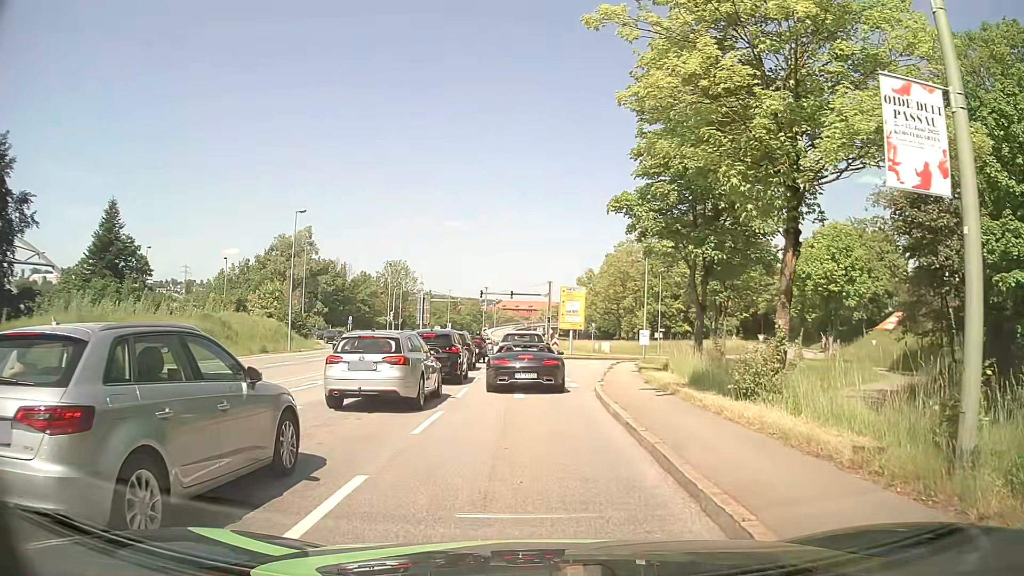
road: primary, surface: asphalt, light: Day
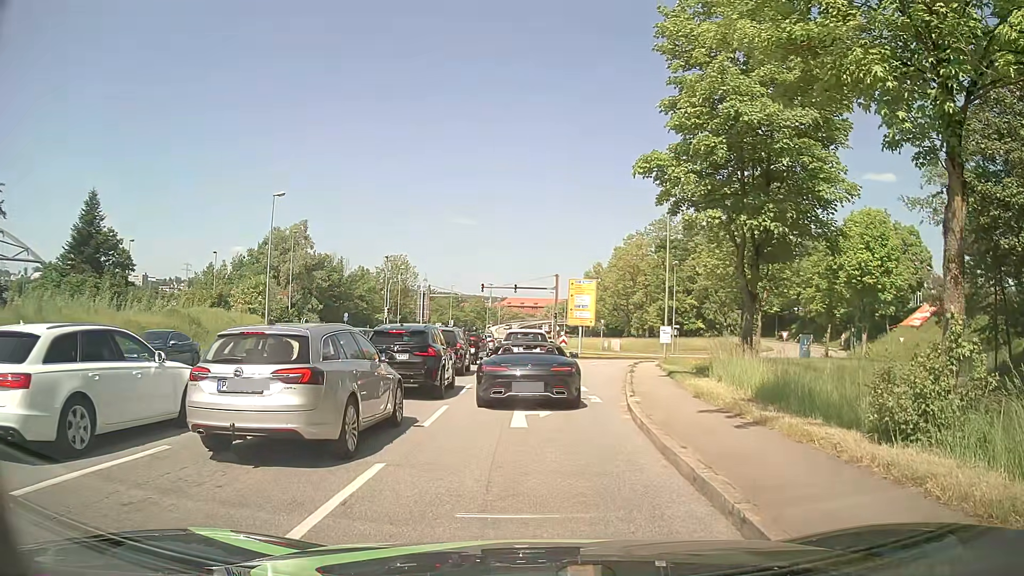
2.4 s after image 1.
(0.0, +5.2) m; -1°
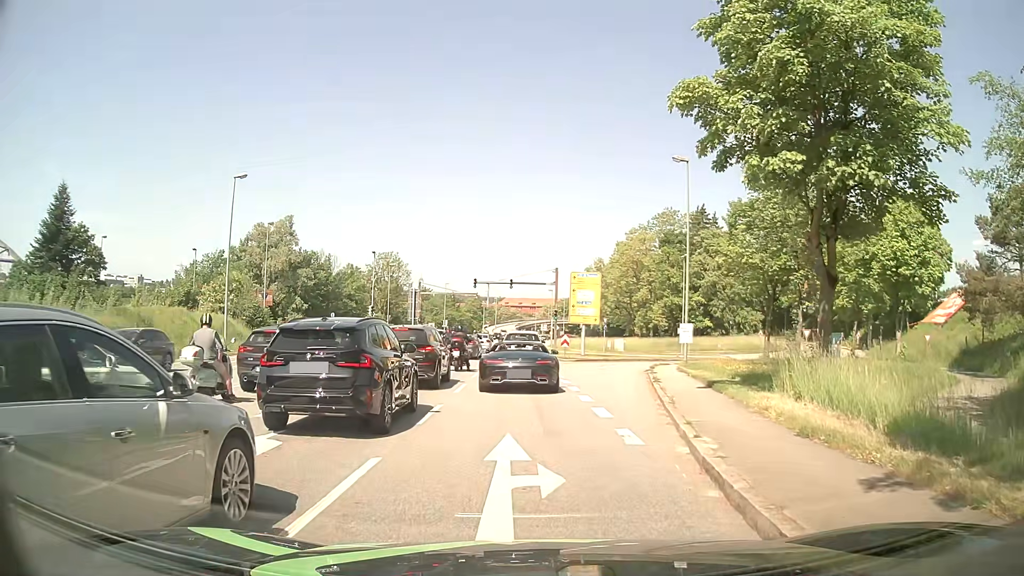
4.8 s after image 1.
(+0.2, +6.0) m; +1°
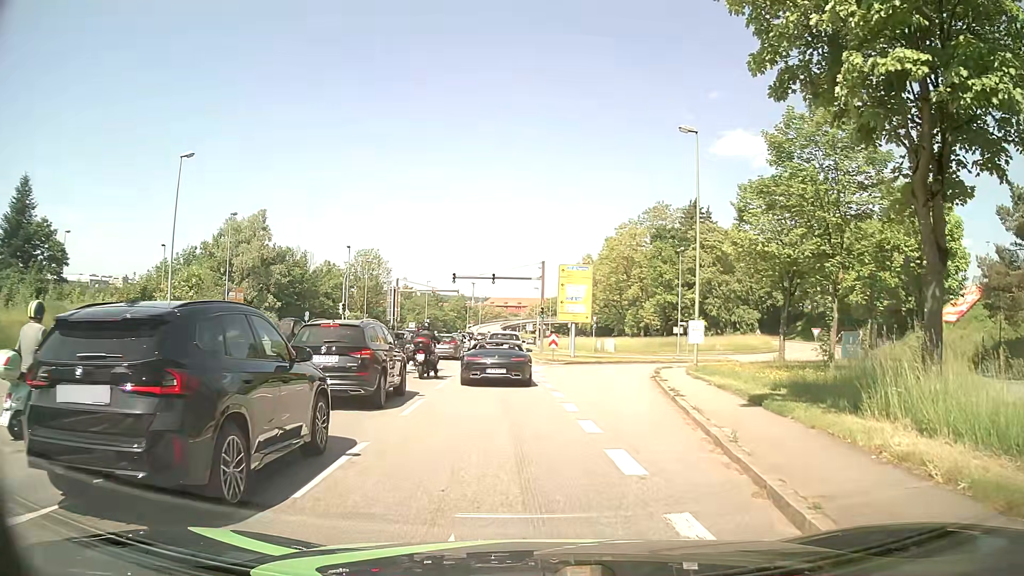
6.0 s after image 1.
(+0.1, +5.1) m; +2°
(0, +10) (+1, +20) (+3, +30) (+6, +39) (+11, +47) (+19, +55) (+26, +62) (+32, +69) (+36, +78) (+39, +88) m
